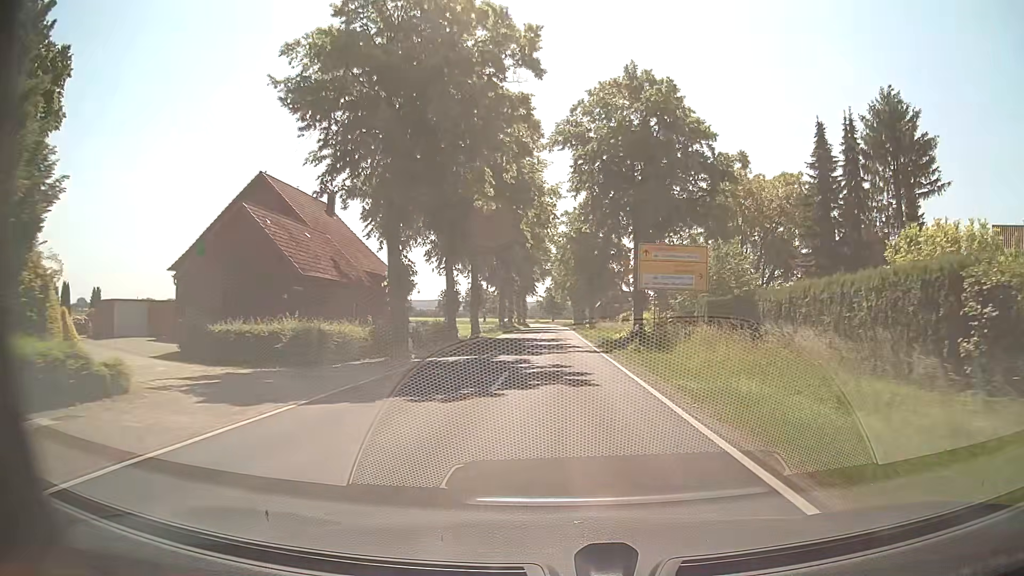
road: secondary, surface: asphalt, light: Day
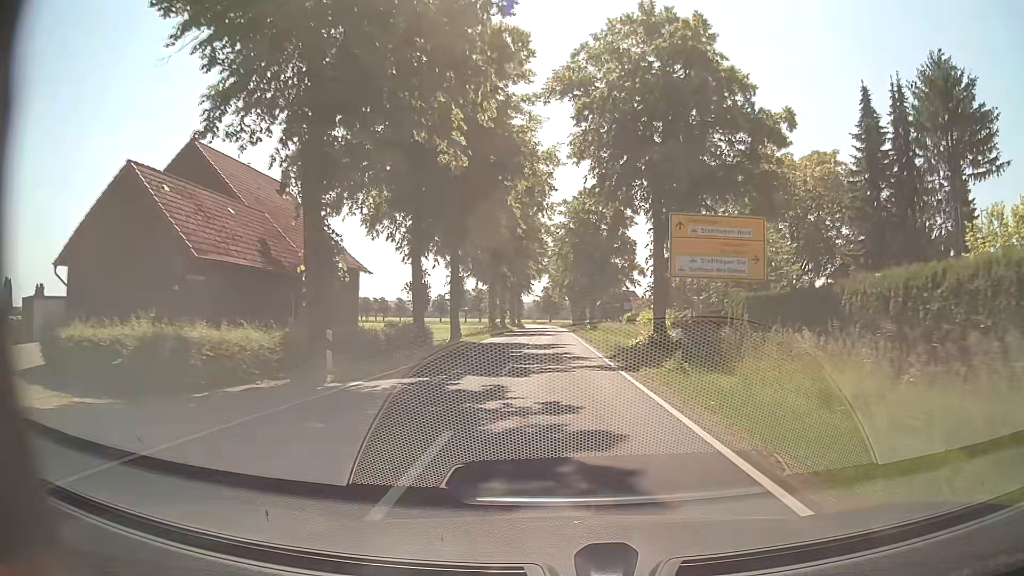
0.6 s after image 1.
(0.0, +8.4) m; 0°
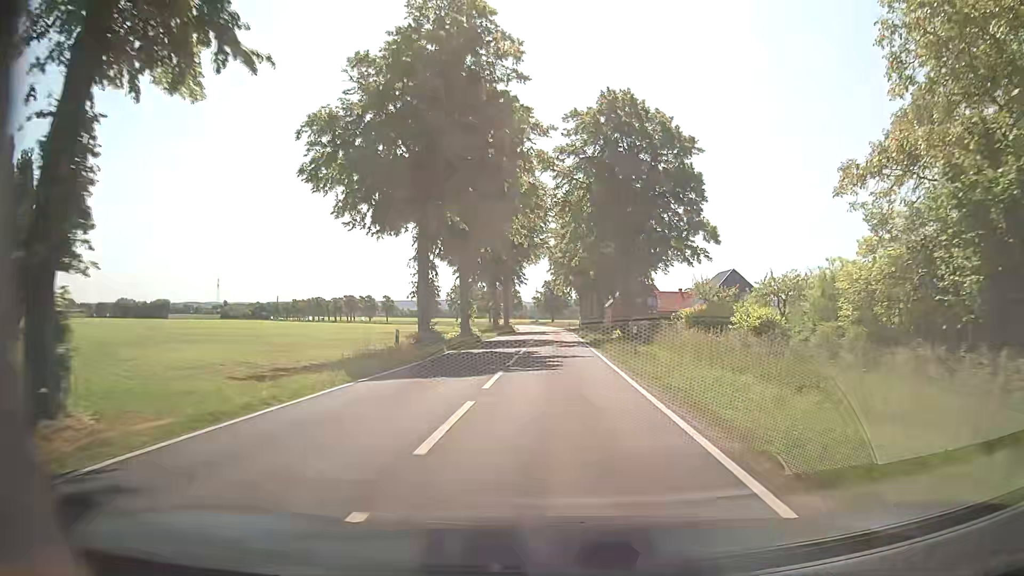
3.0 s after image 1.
(0.0, +33.9) m; 0°
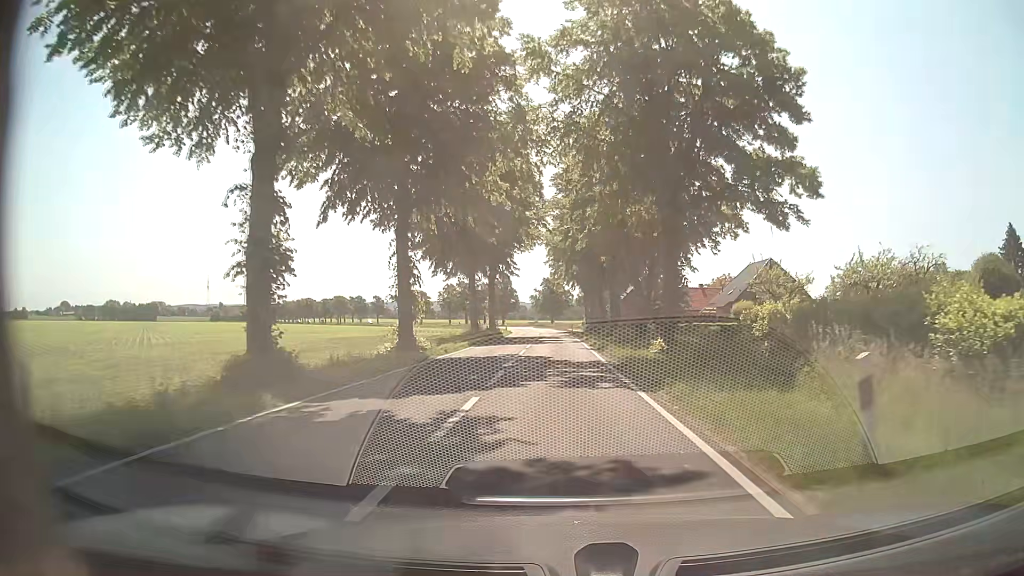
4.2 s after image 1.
(0.0, +17.3) m; 0°
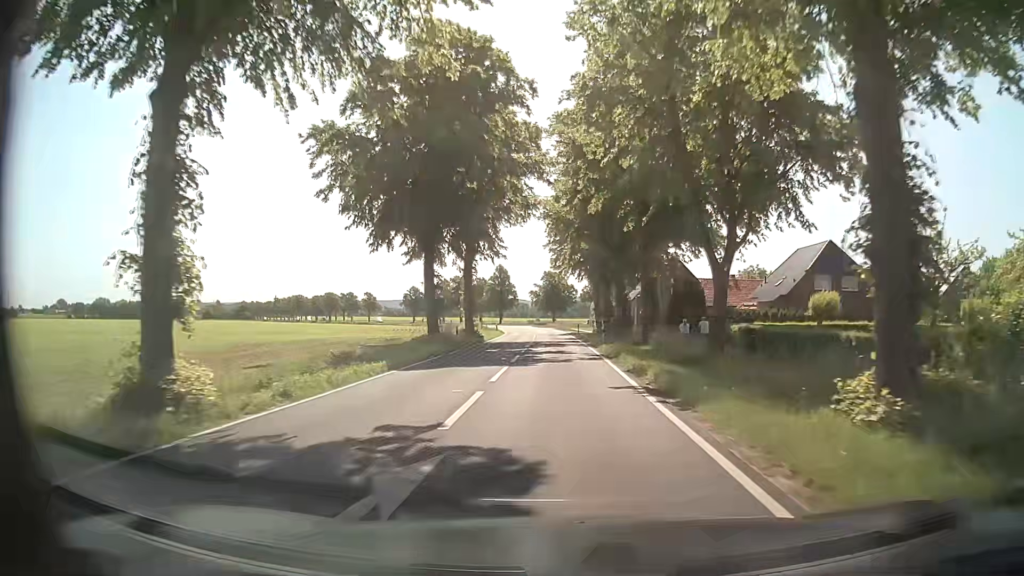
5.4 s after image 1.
(0.0, +17.5) m; 0°
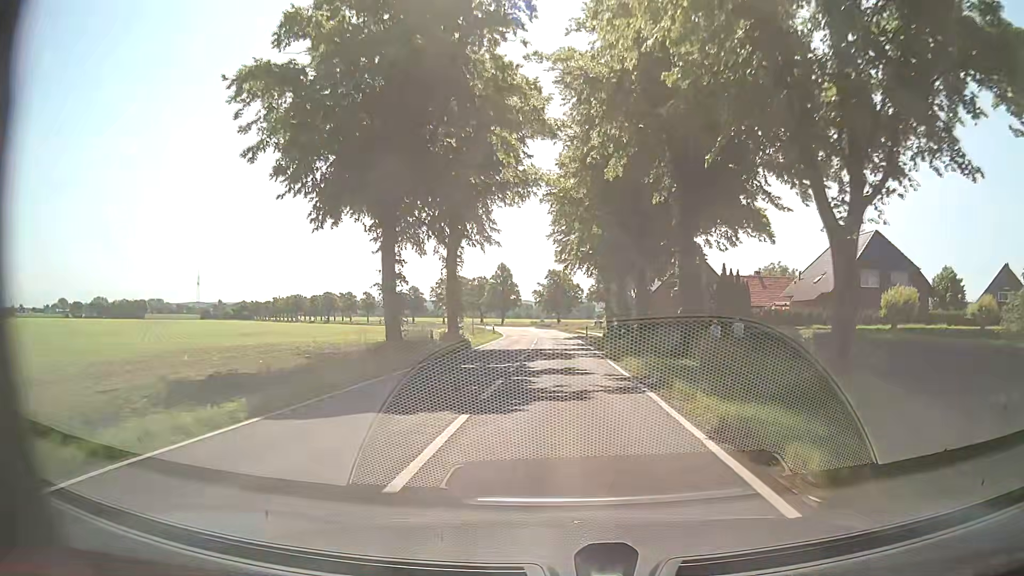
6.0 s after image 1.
(-0.1, +8.9) m; -1°
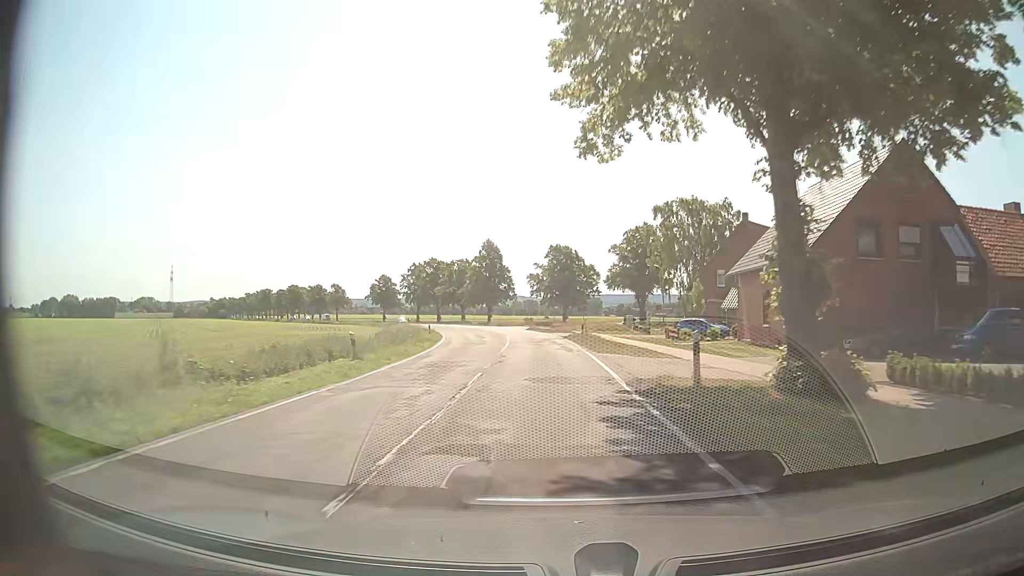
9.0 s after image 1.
(+0.2, +46.5) m; 0°
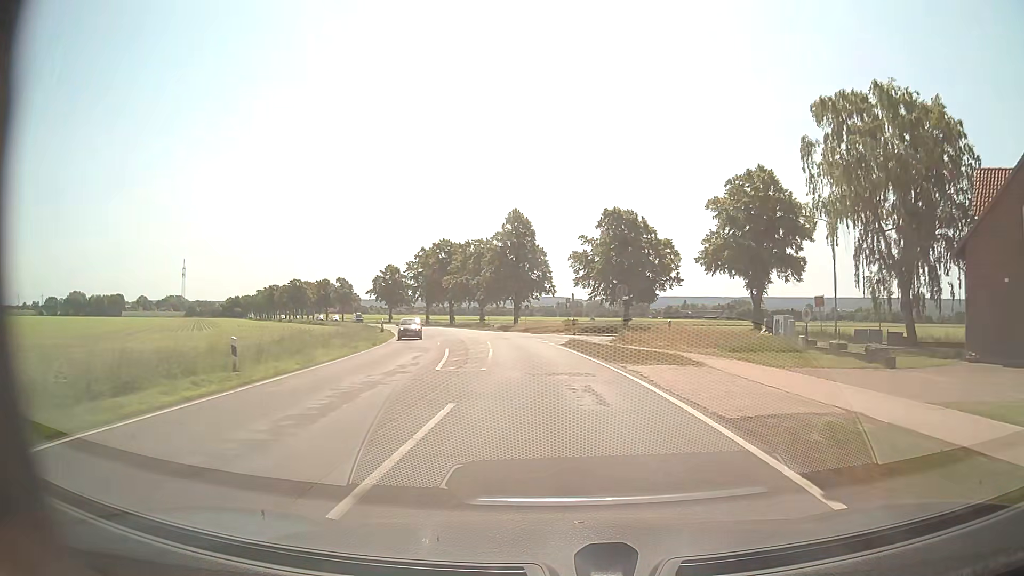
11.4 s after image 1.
(-1.1, +39.1) m; -4°
(0, +10) (0, +20) (-1, +30) (-2, +40) (-4, +50) (-6, +60) (-8, +69) (-11, +79) (-14, +88) (-18, +98) m
